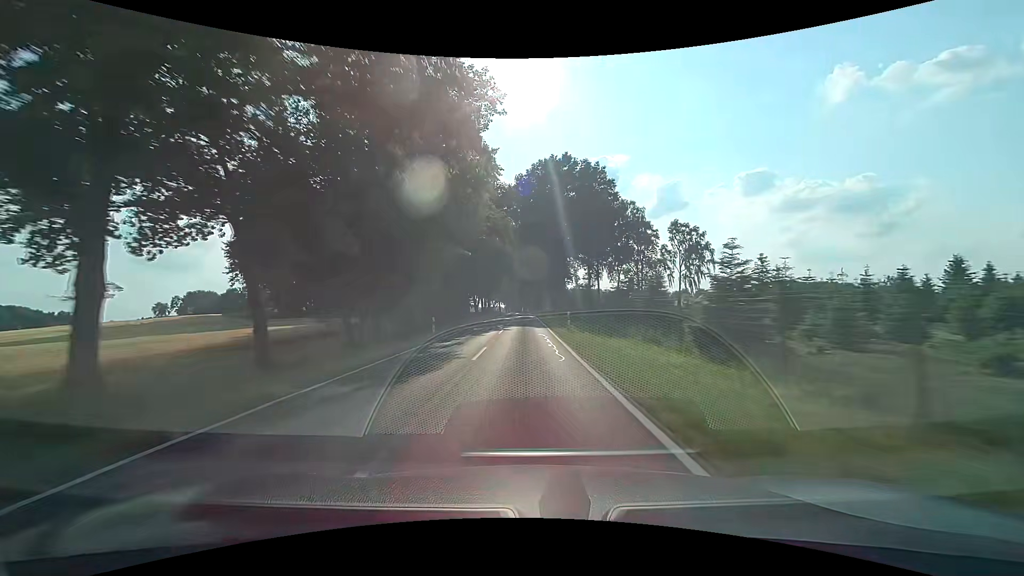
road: tertiary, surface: asphalt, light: Day
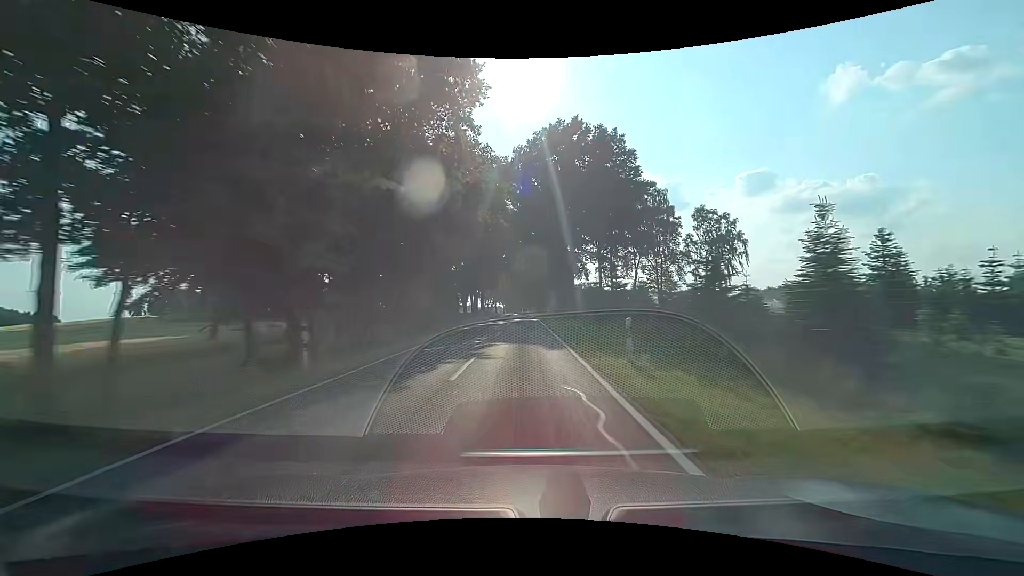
(0.0, +16.1) m; 0°
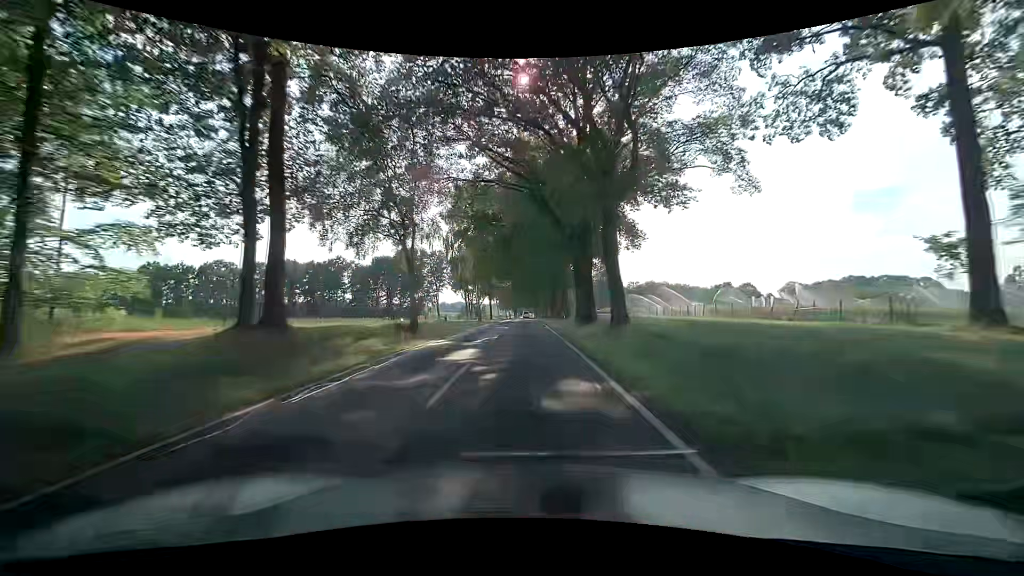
(-0.4, +77.6) m; 0°
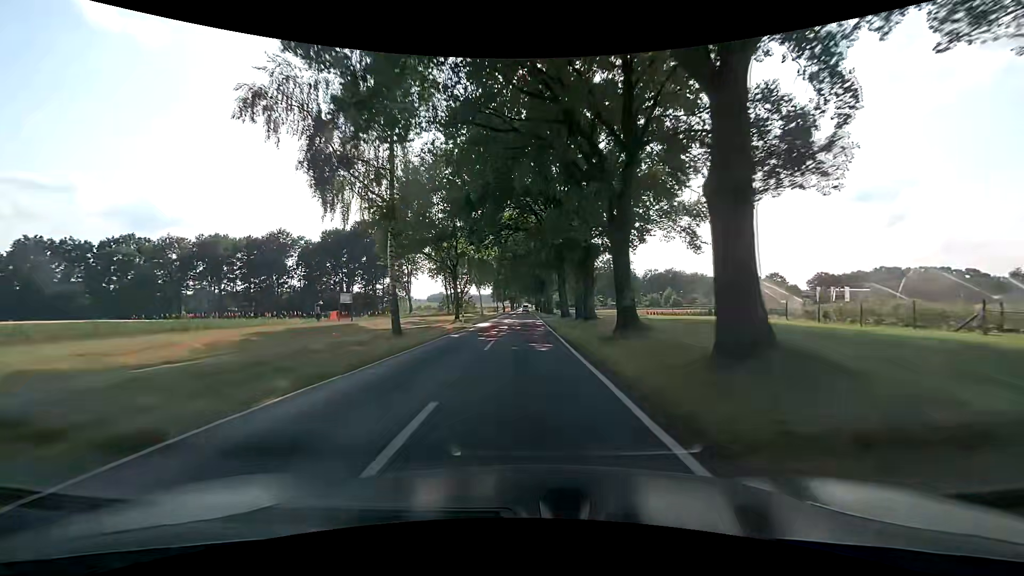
(0.0, +41.4) m; 0°
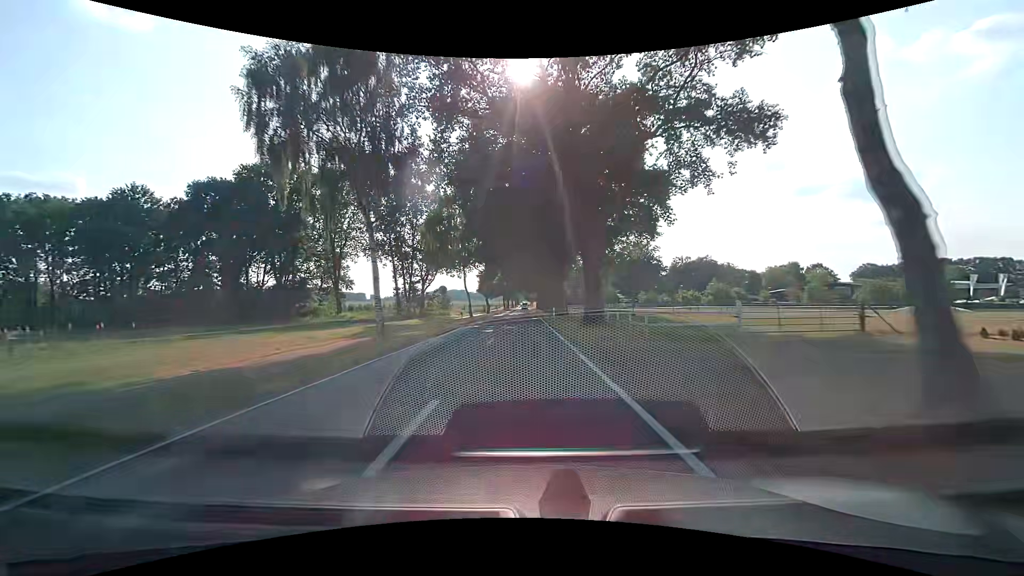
(+0.2, +49.9) m; 0°
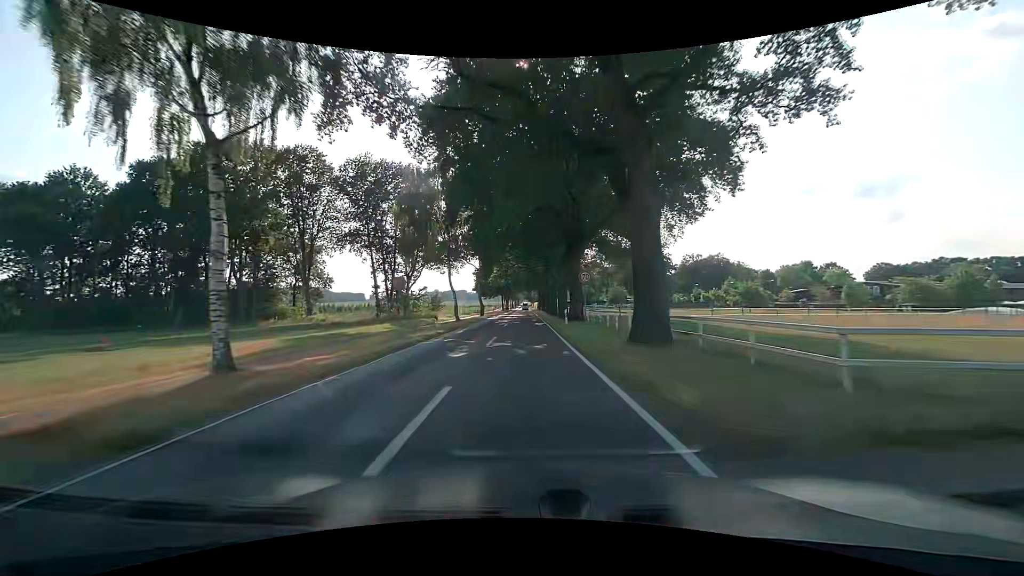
(+0.1, +11.6) m; +1°
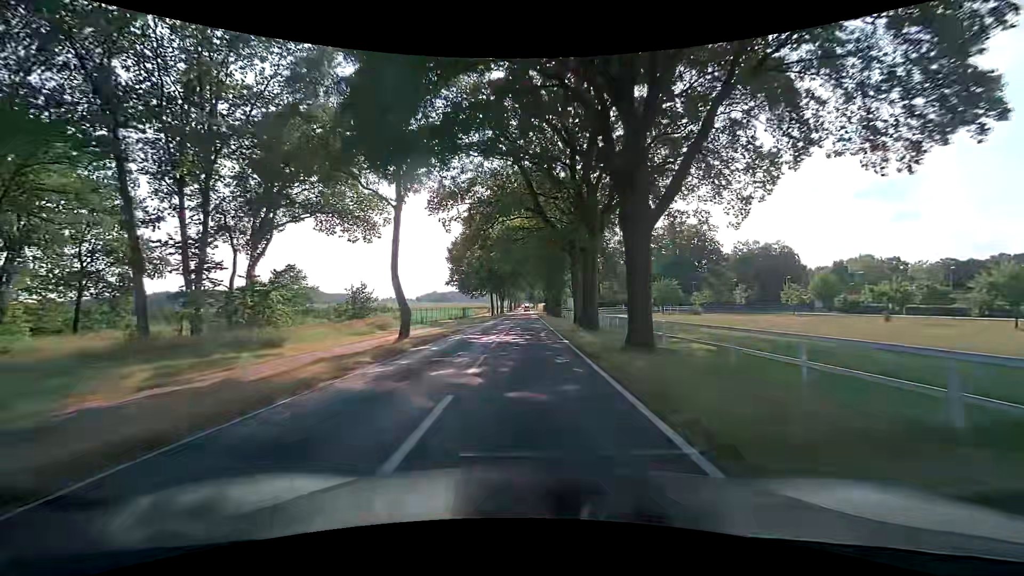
(-0.2, +43.5) m; 0°
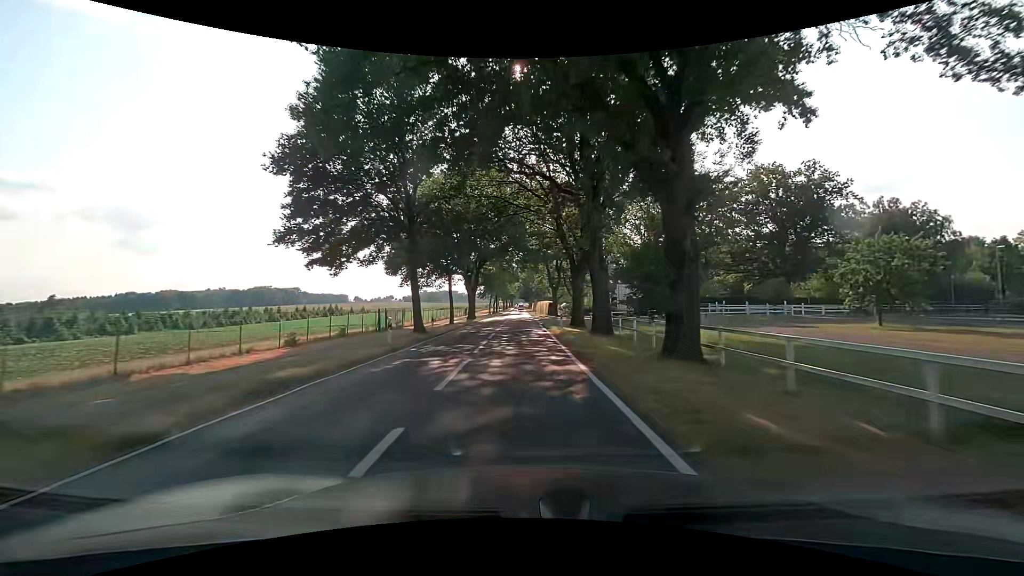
(+0.3, +54.1) m; +1°
(0, +10) (0, +20) (0, +30) (0, +40) (0, +50) (0, +60) (0, +70) (0, +80) (-1, +90) (-1, +100) m
